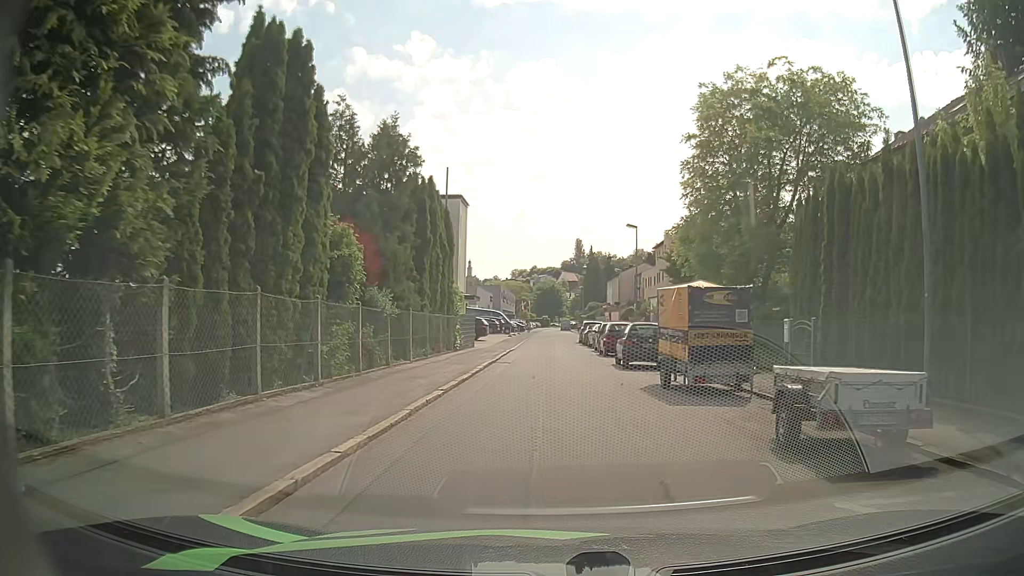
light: Day
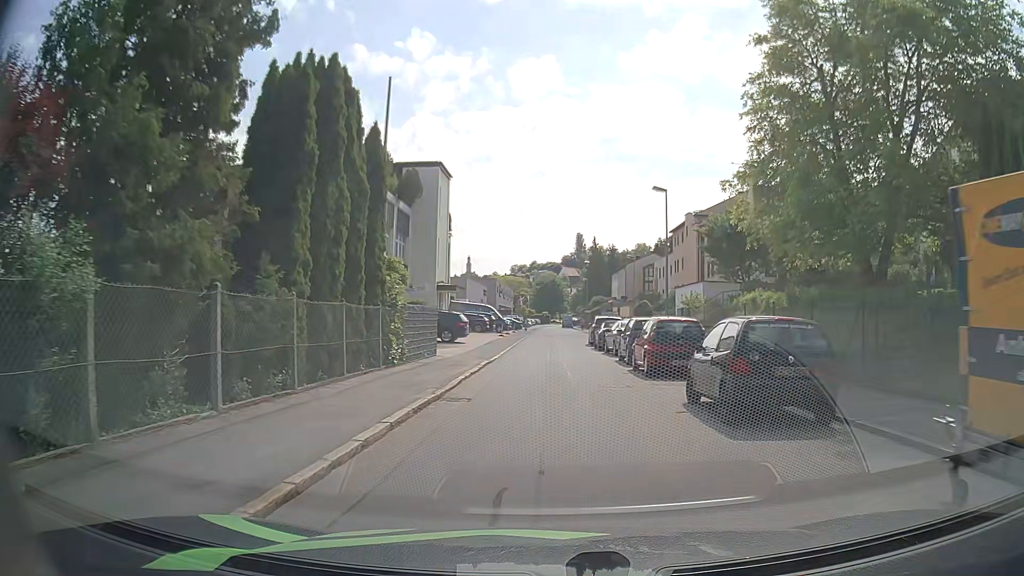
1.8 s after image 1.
(0.0, +12.2) m; 0°
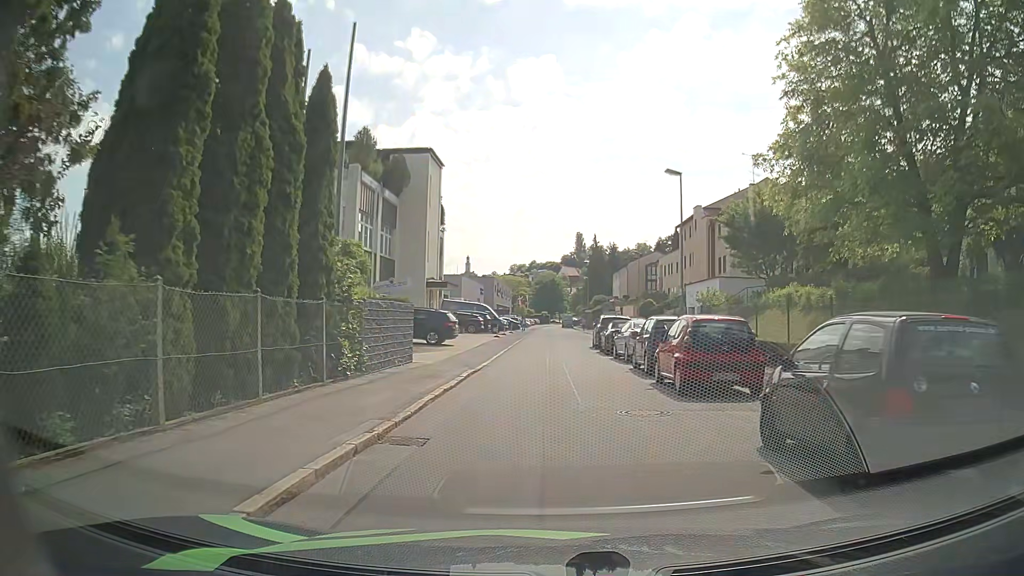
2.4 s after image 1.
(0.0, +4.1) m; 0°
